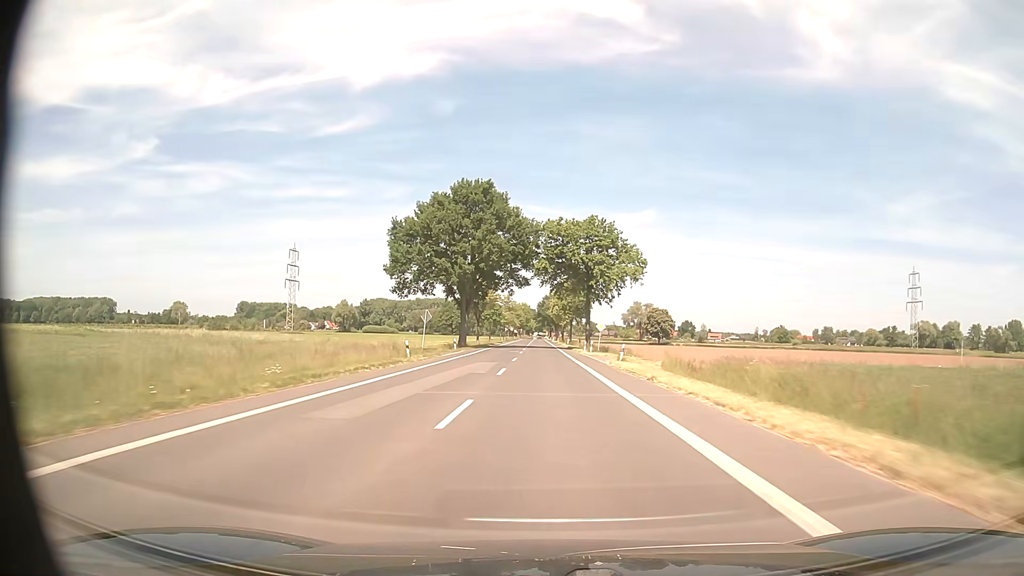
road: tertiary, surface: asphalt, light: Day
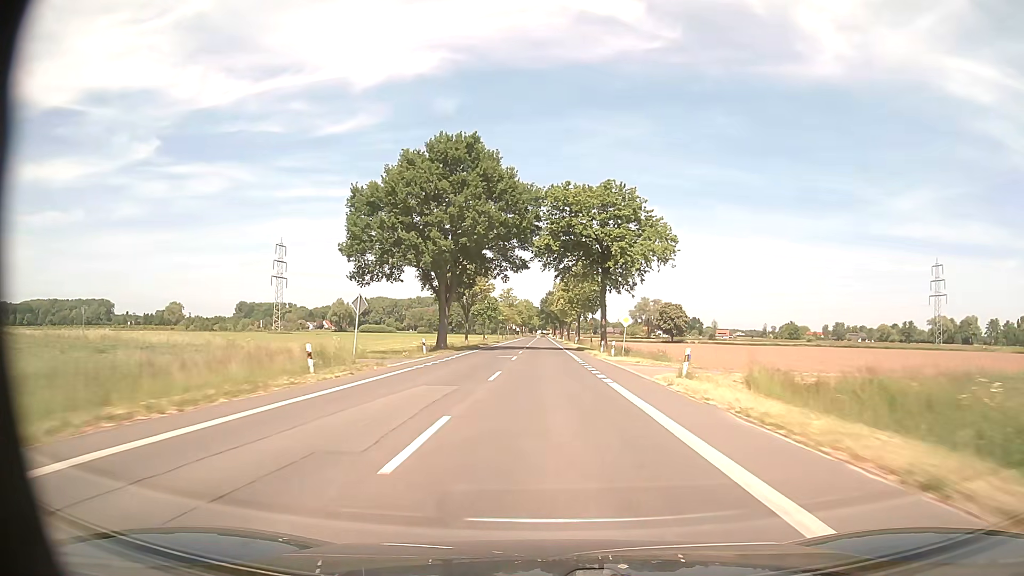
(0.0, +16.1) m; 0°
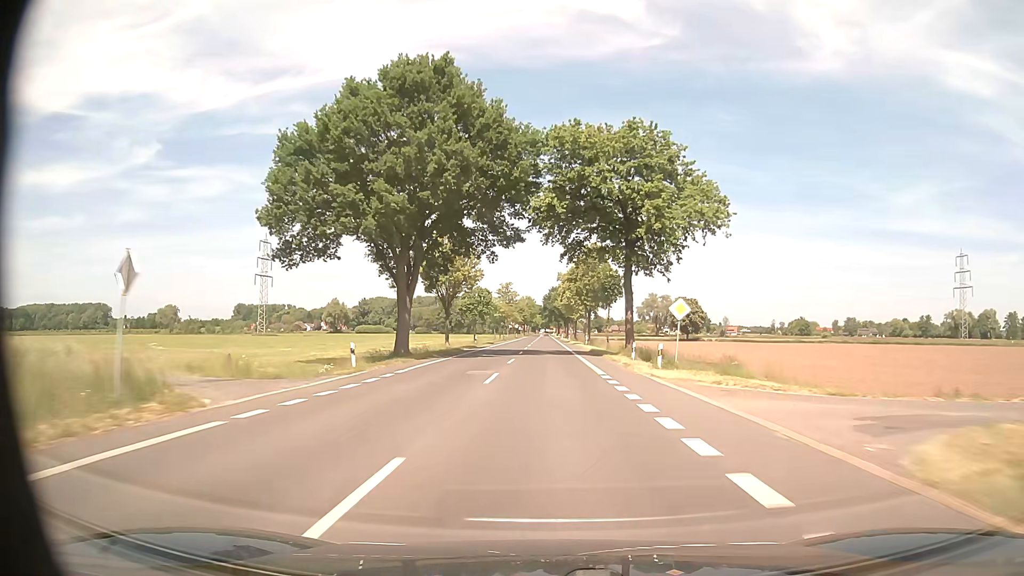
(0.0, +16.2) m; 0°
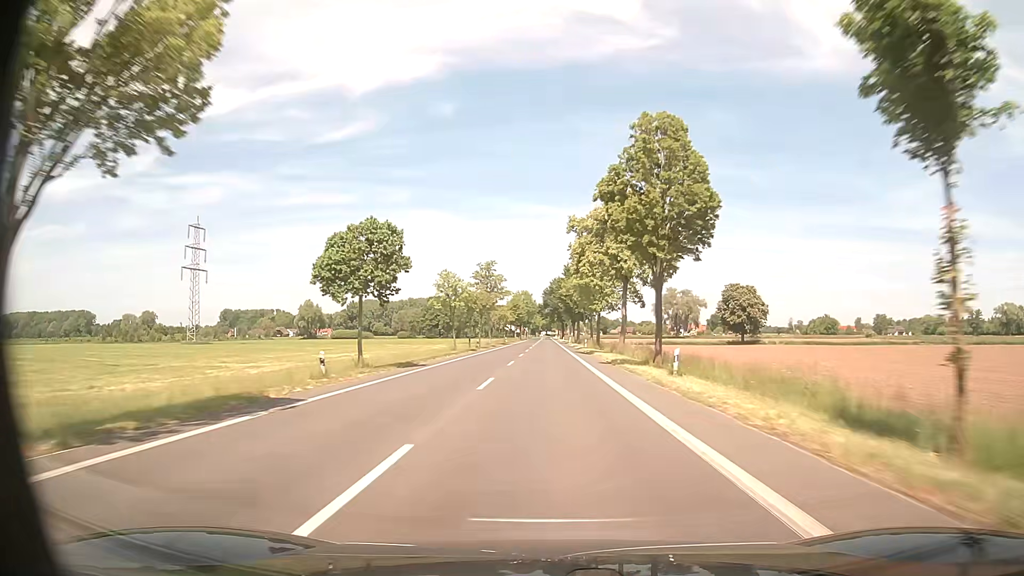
(0.0, +48.6) m; 0°
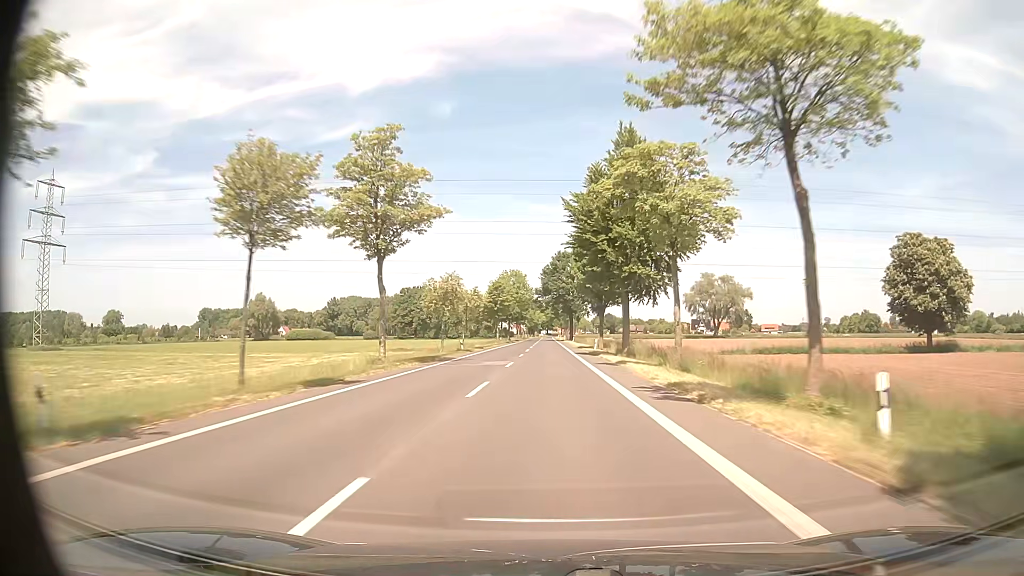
(-0.1, +65.1) m; 0°
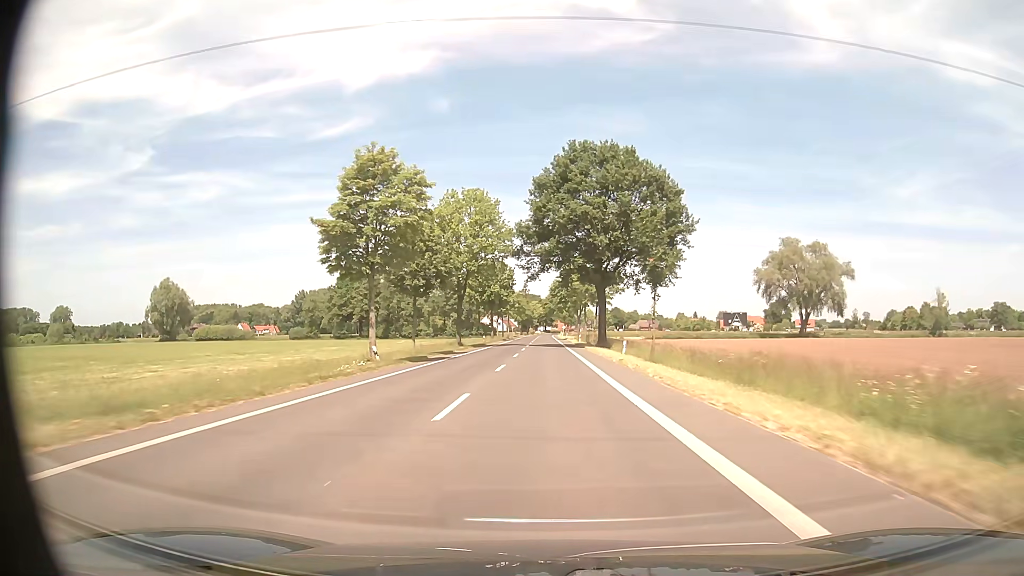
(+0.1, +79.3) m; 0°
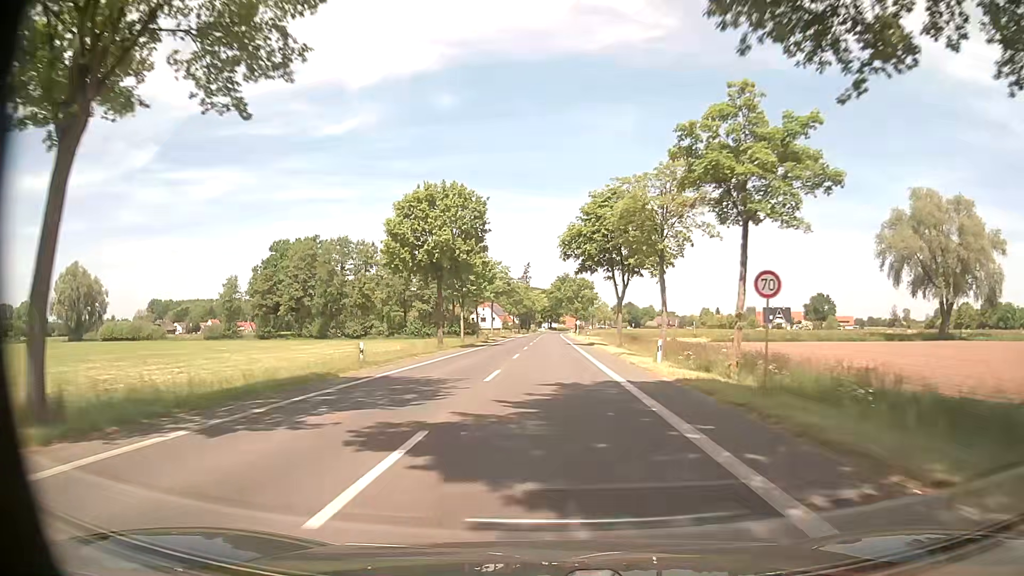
(-0.2, +54.5) m; -1°
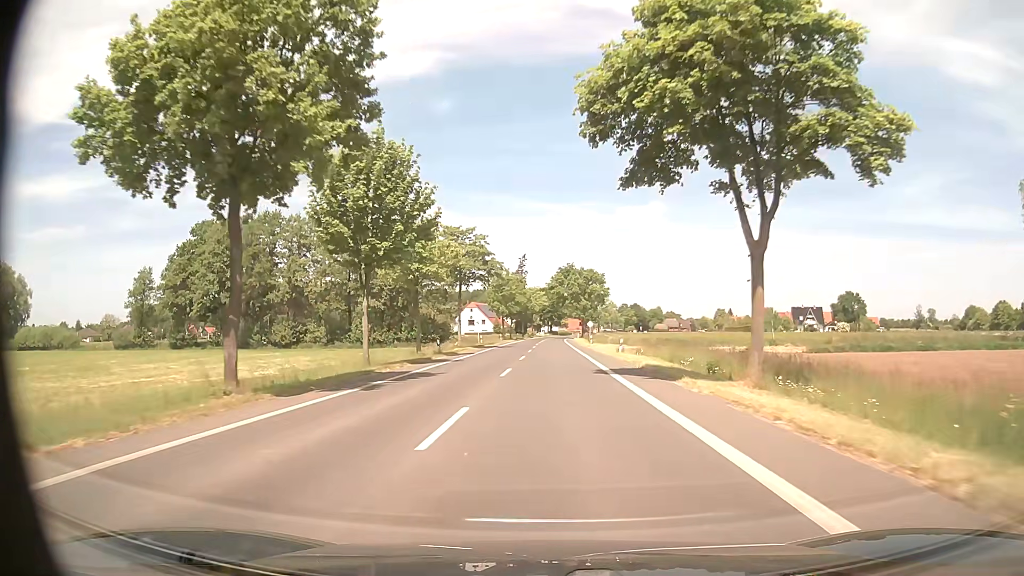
(+0.1, +34.3) m; 0°
(0, +10) (0, +20) (0, +30) (0, +40) (0, +50) (0, +60) (0, +70) (0, +80) (+1, +90) (+1, +100) m
